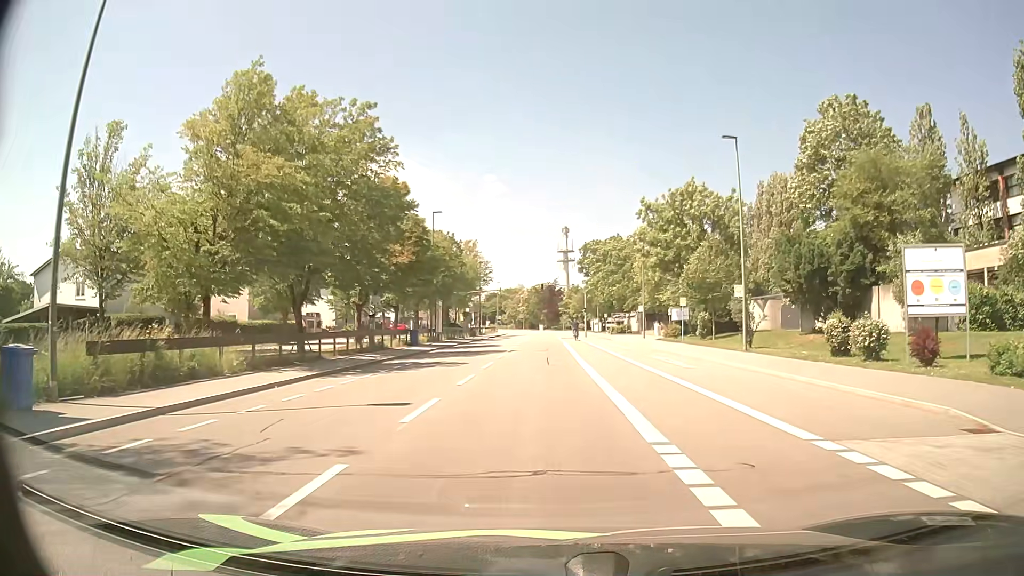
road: tertiary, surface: asphalt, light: Day
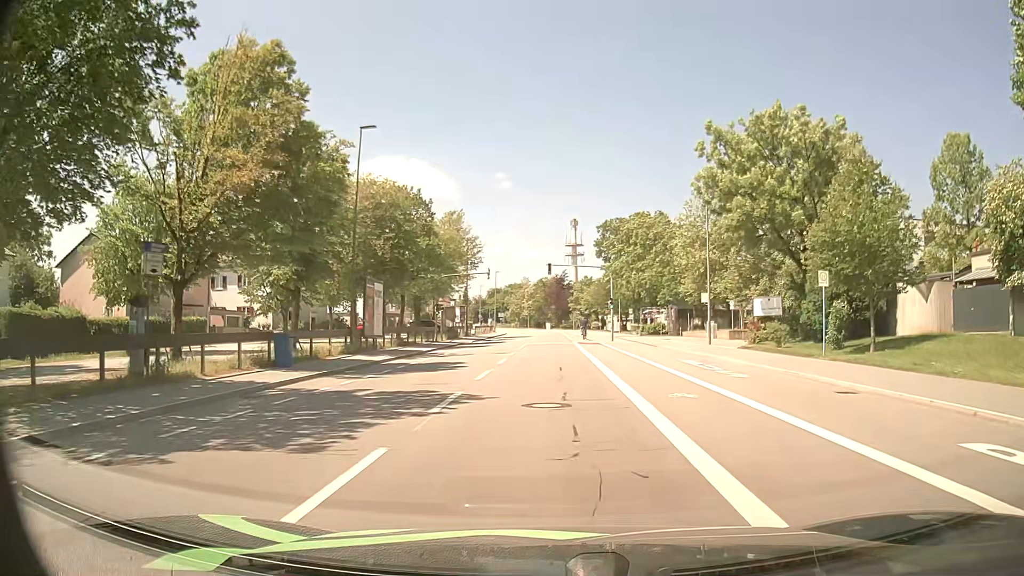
(0.0, +23.4) m; 0°
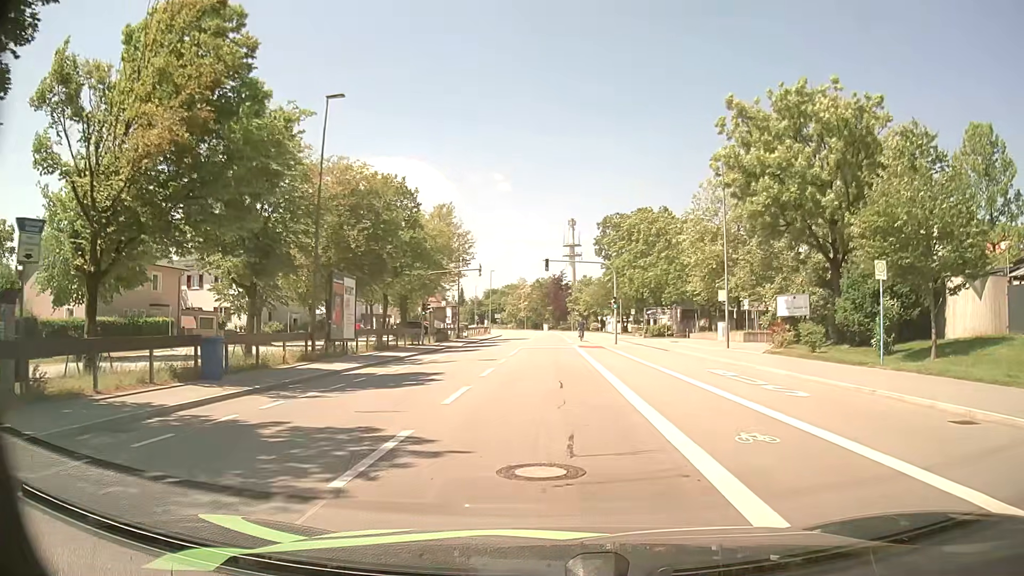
(0.0, +4.7) m; 0°
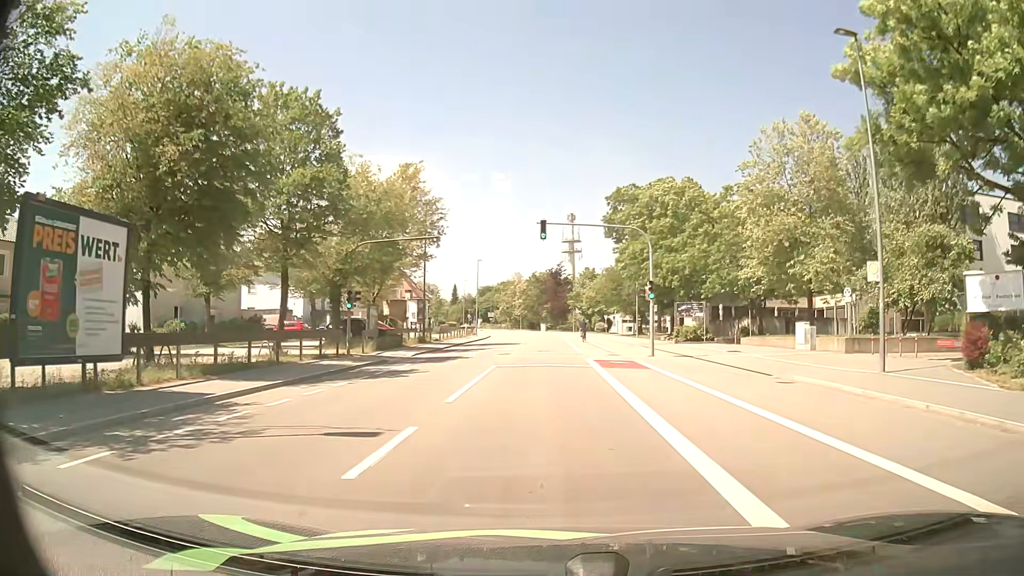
(0.0, +17.6) m; 0°
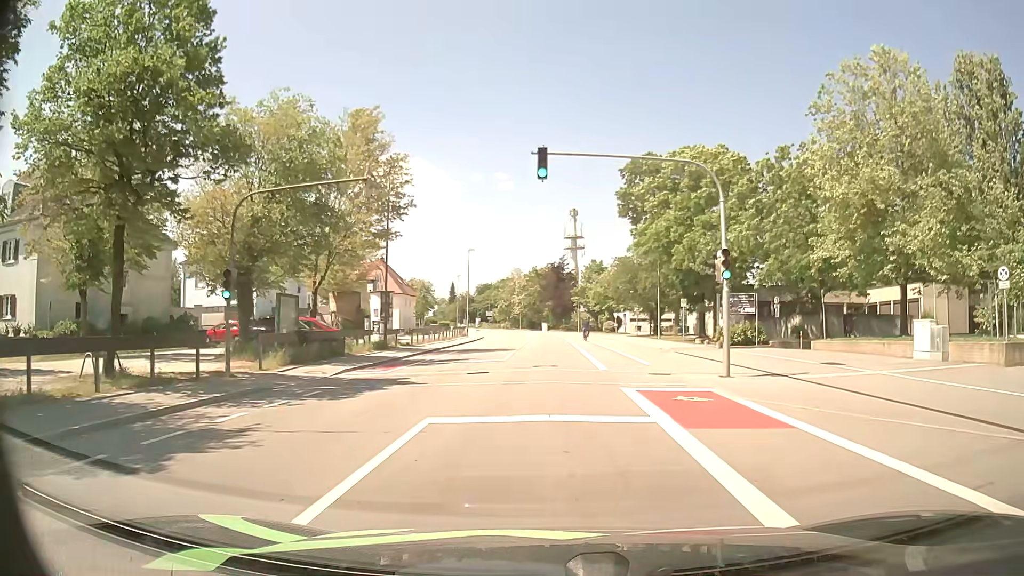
(0.0, +12.4) m; 0°
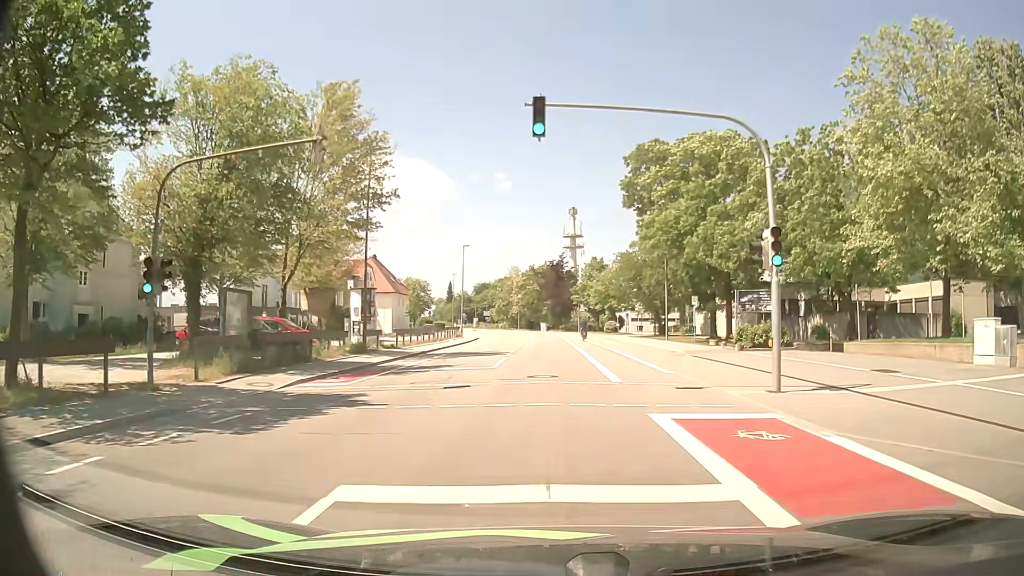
(0.0, +4.1) m; 0°
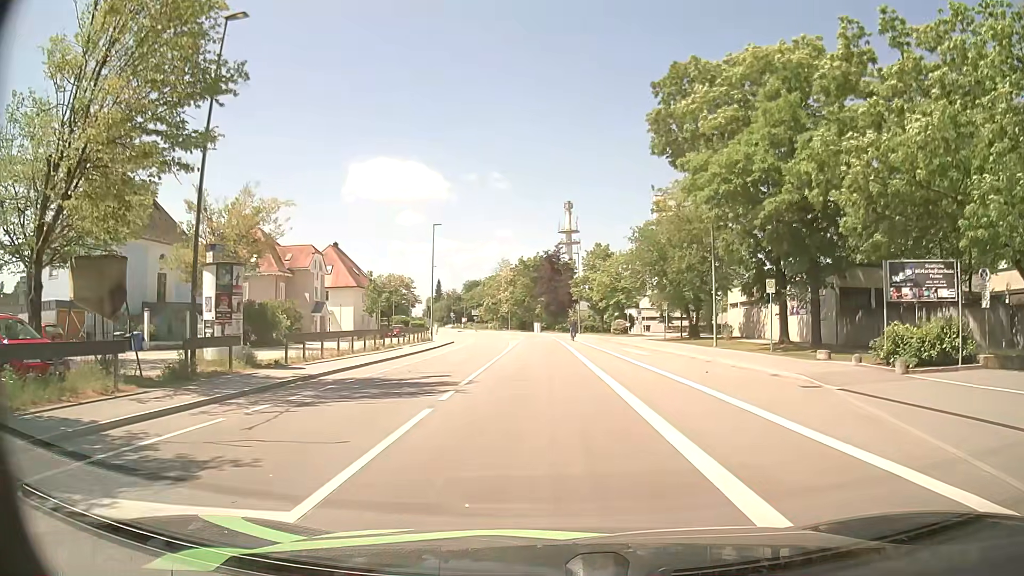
(+0.1, +16.7) m; +1°
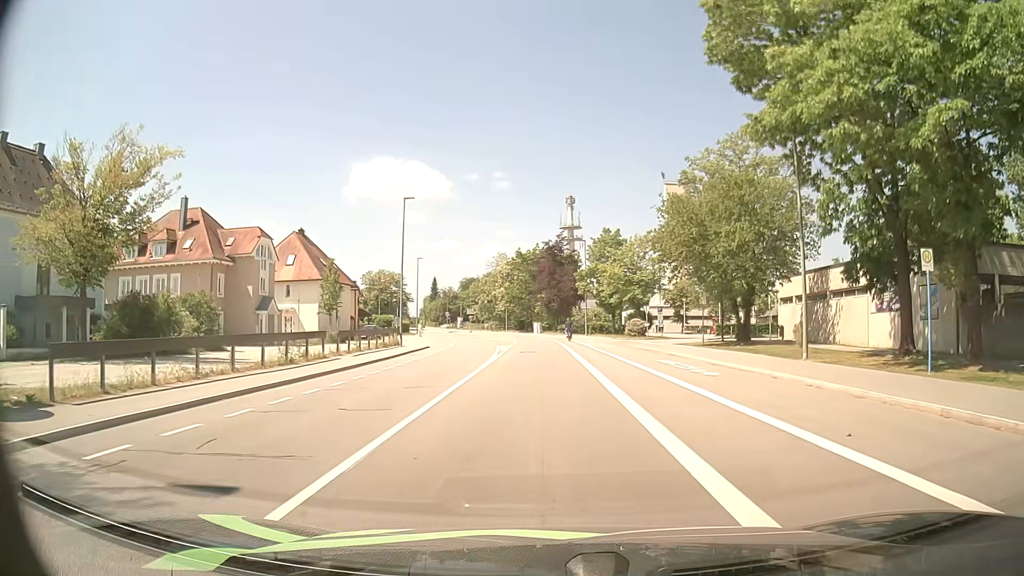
(-0.1, +12.8) m; 0°
